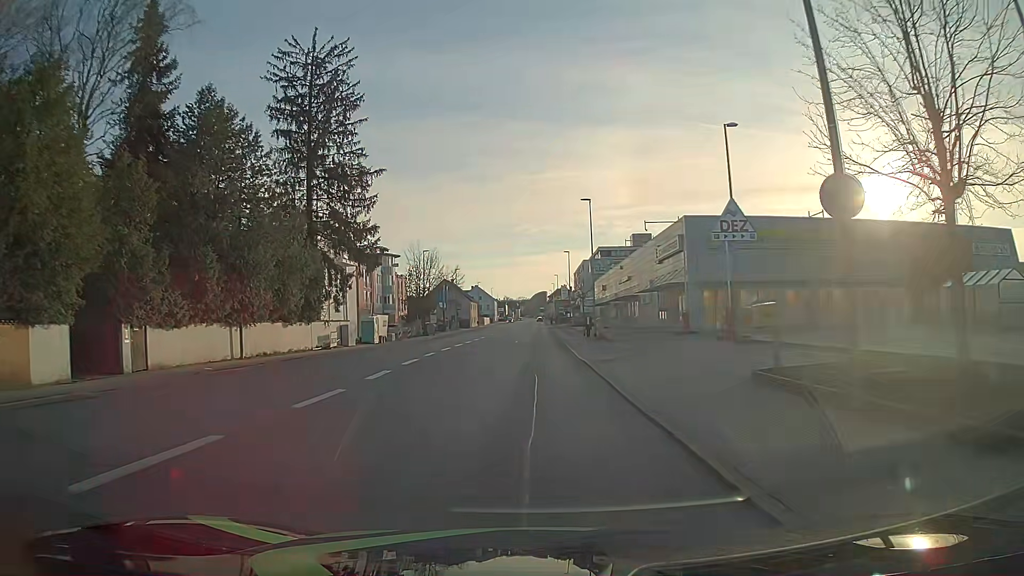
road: tertiary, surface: asphalt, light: Day
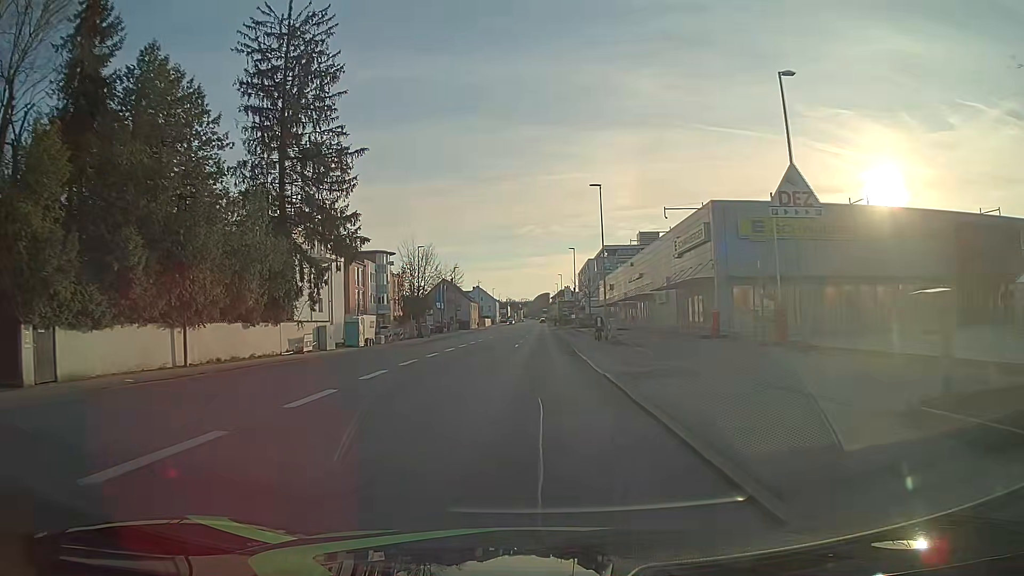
(0.0, +5.9) m; 0°
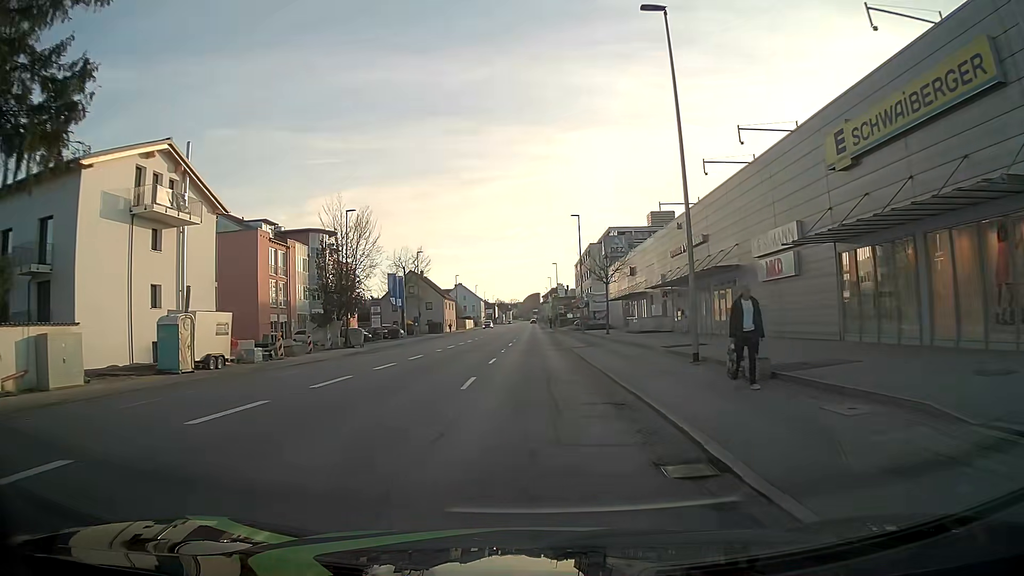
(+0.1, +26.5) m; +1°
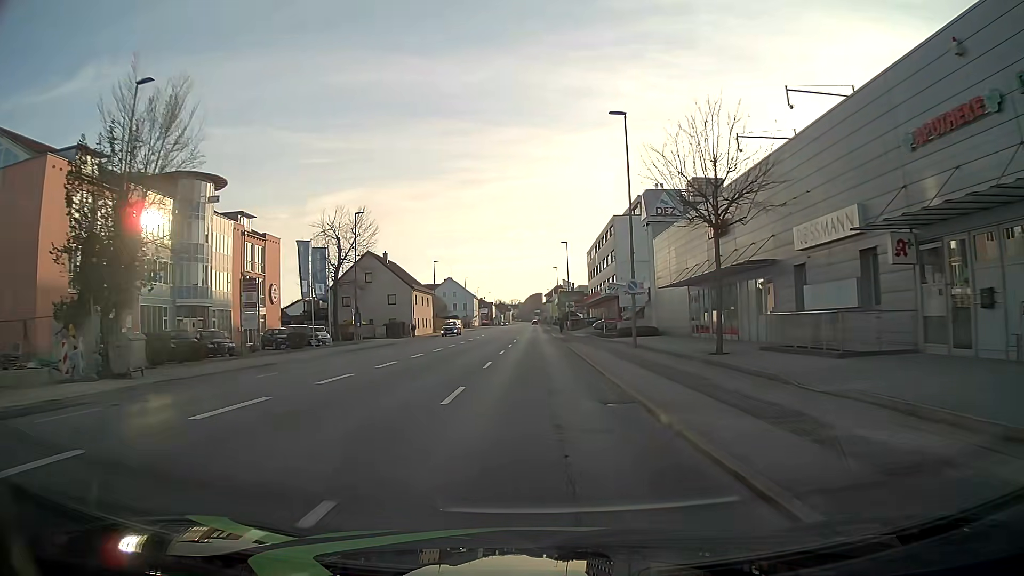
(+0.1, +29.9) m; 0°
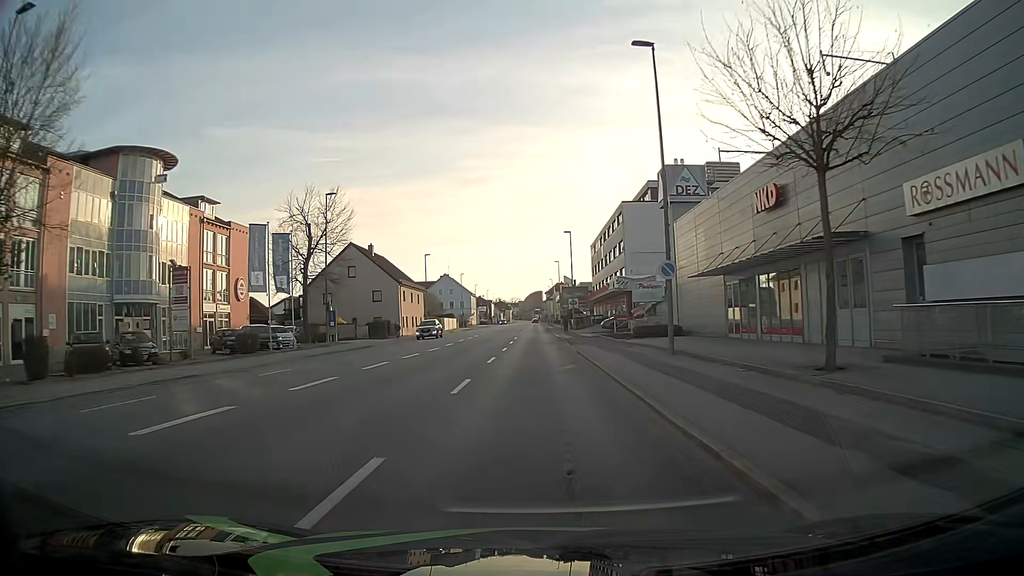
(0.0, +7.7) m; 0°
(0, +10) (0, +20) (0, +30) (0, +40) (0, +50) (0, +60) (0, +70) (0, +80) (0, +90) (0, +100) m
